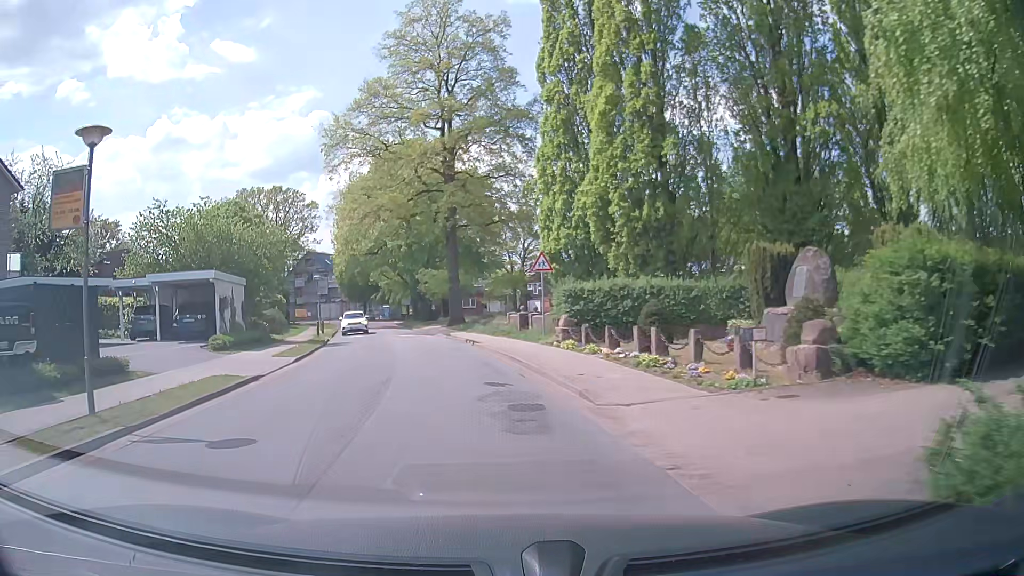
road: tertiary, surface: asphalt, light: Day
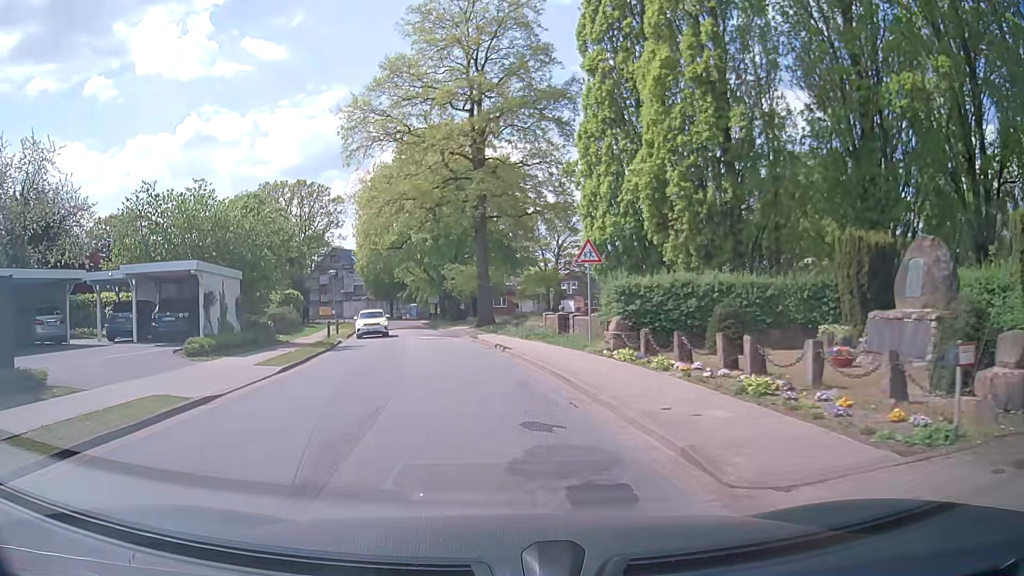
(-0.2, +4.4) m; -4°
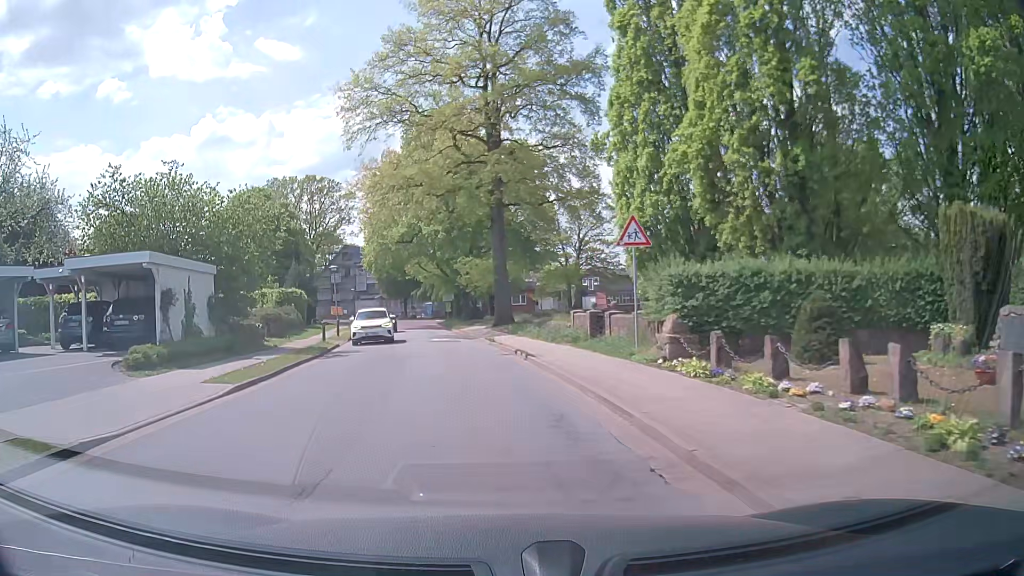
(0.0, +4.4) m; -2°
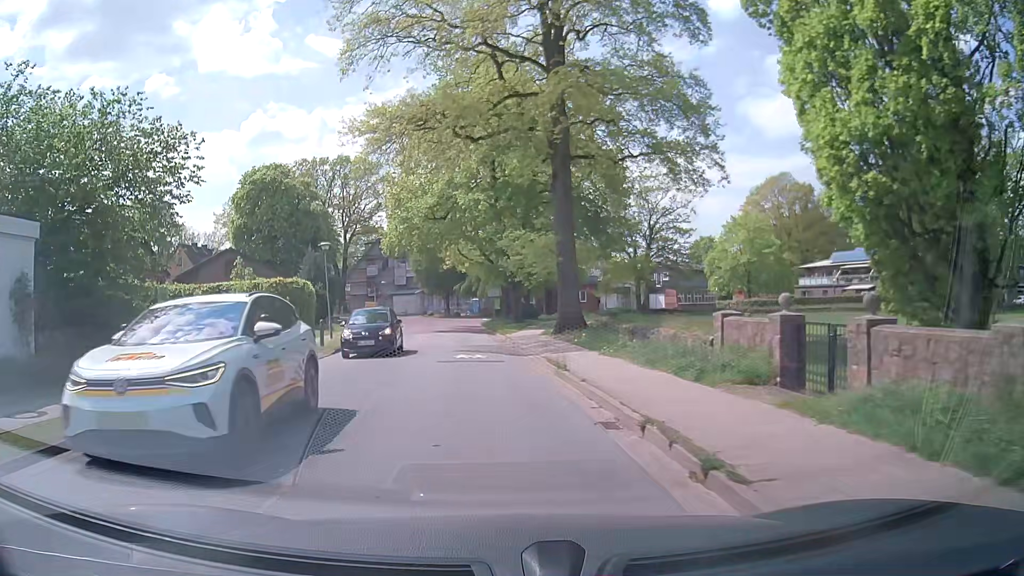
(-0.4, +12.5) m; -4°
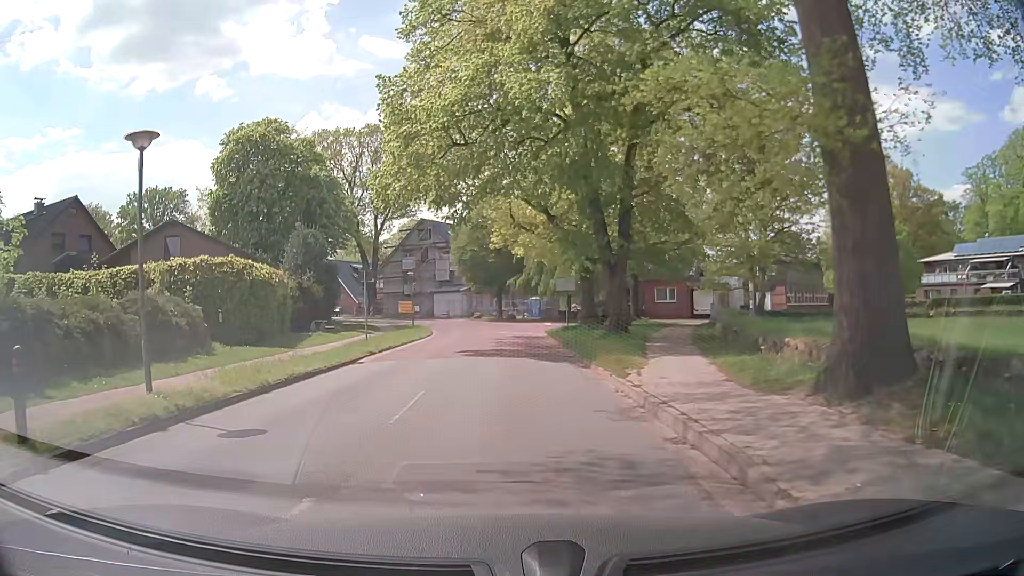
(-1.0, +18.9) m; -5°
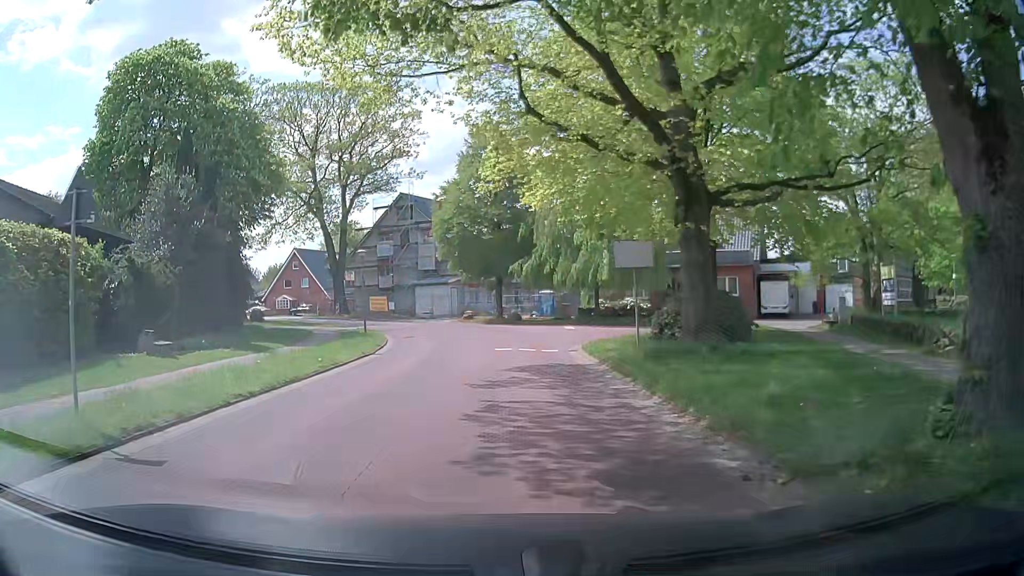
(-0.1, +18.3) m; -1°
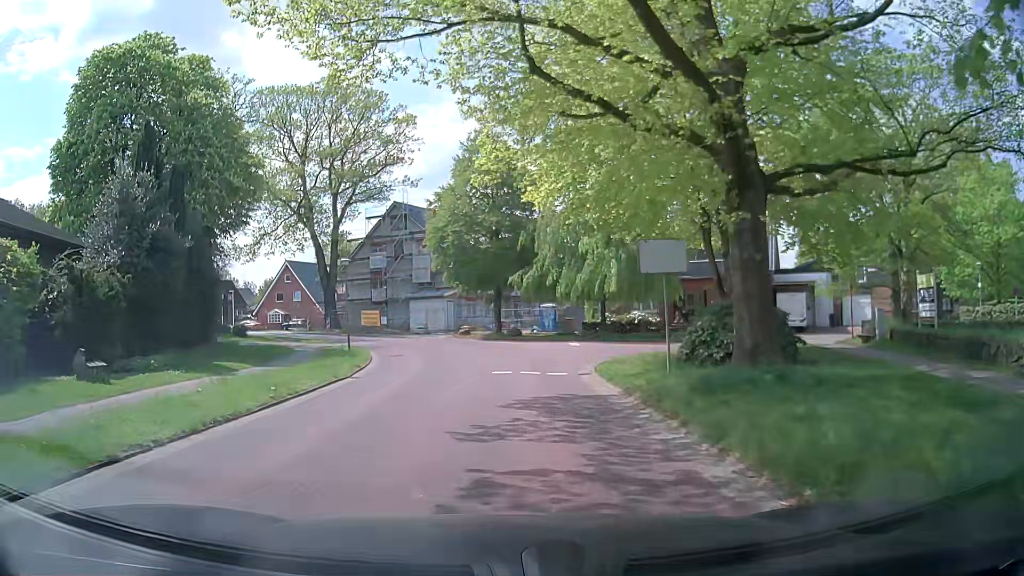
(0.0, +3.4) m; 0°
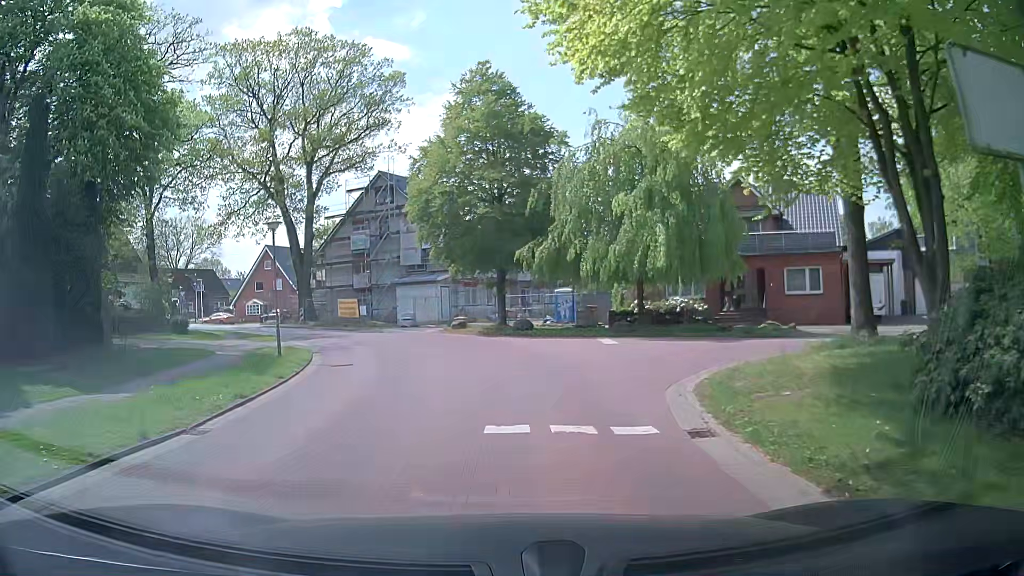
(0.0, +10.3) m; -1°
